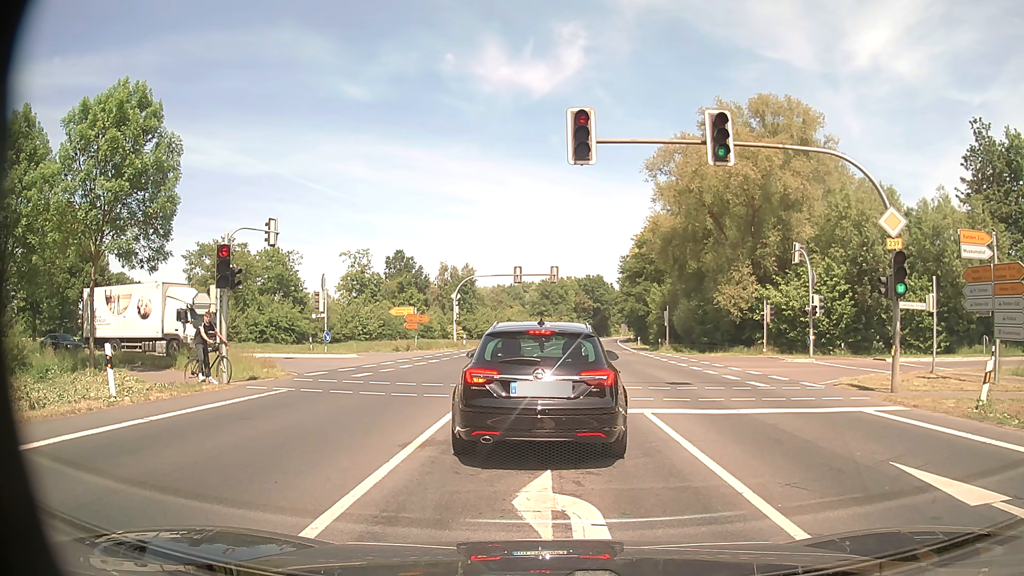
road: primary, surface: asphalt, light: Day
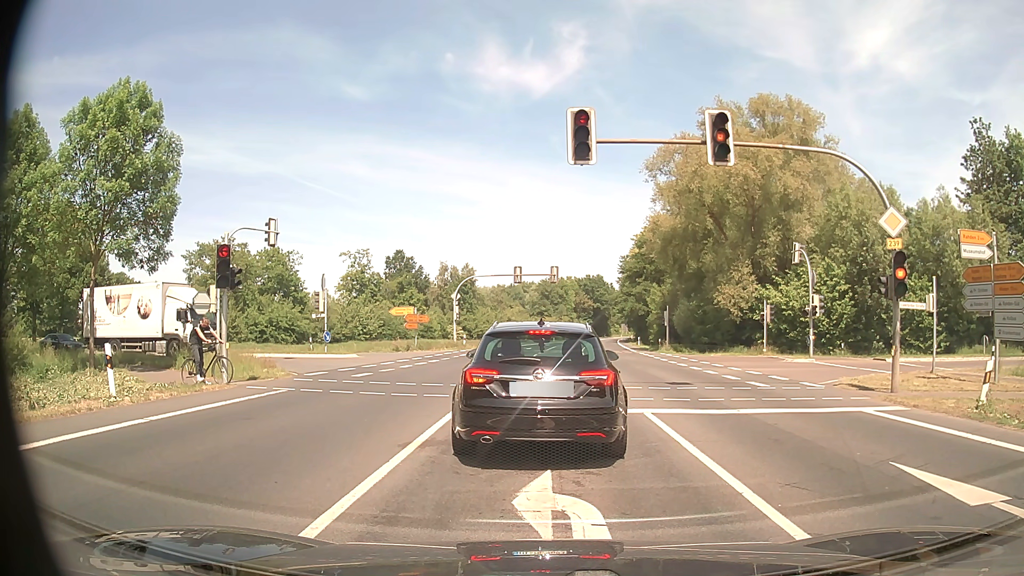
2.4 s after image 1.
(0.0, 0.0) m; 0°
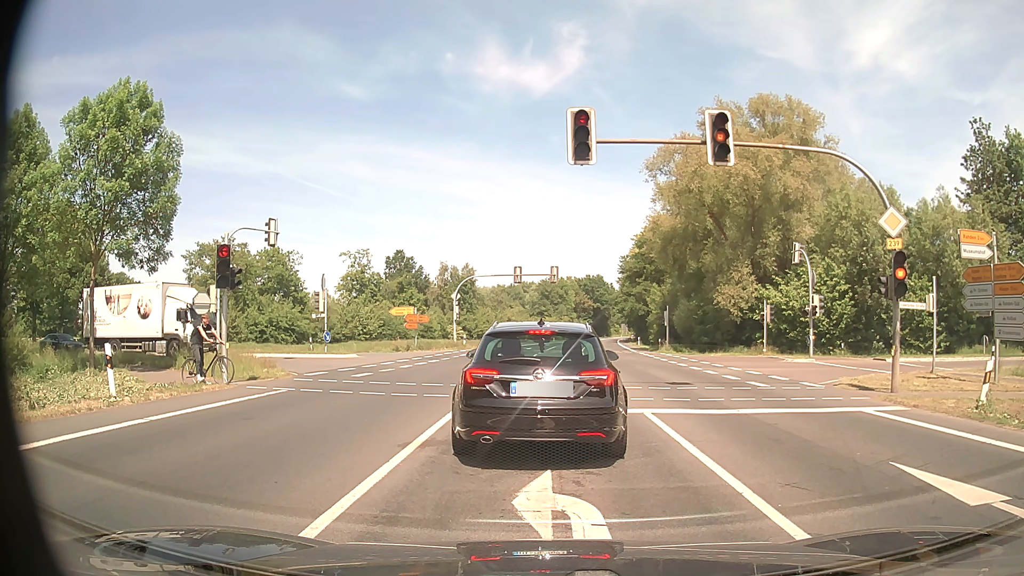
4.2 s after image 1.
(0.0, 0.0) m; 0°
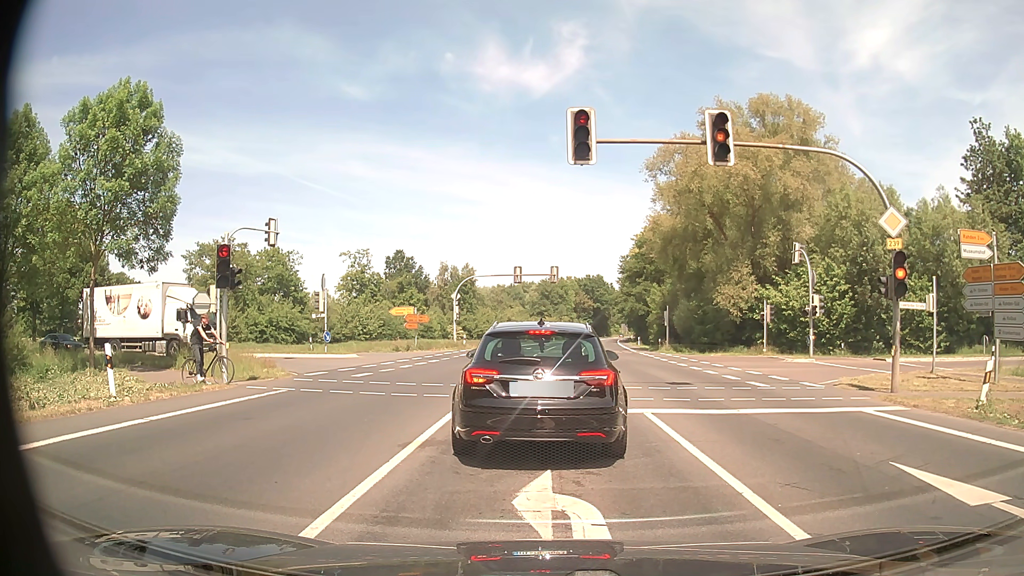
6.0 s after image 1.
(0.0, 0.0) m; 0°
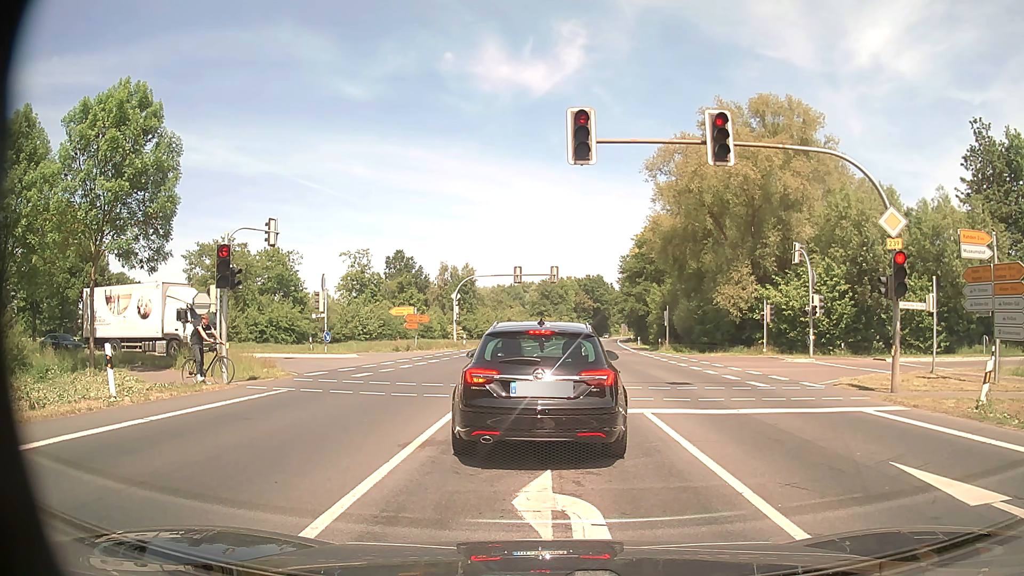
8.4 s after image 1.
(0.0, 0.0) m; 0°
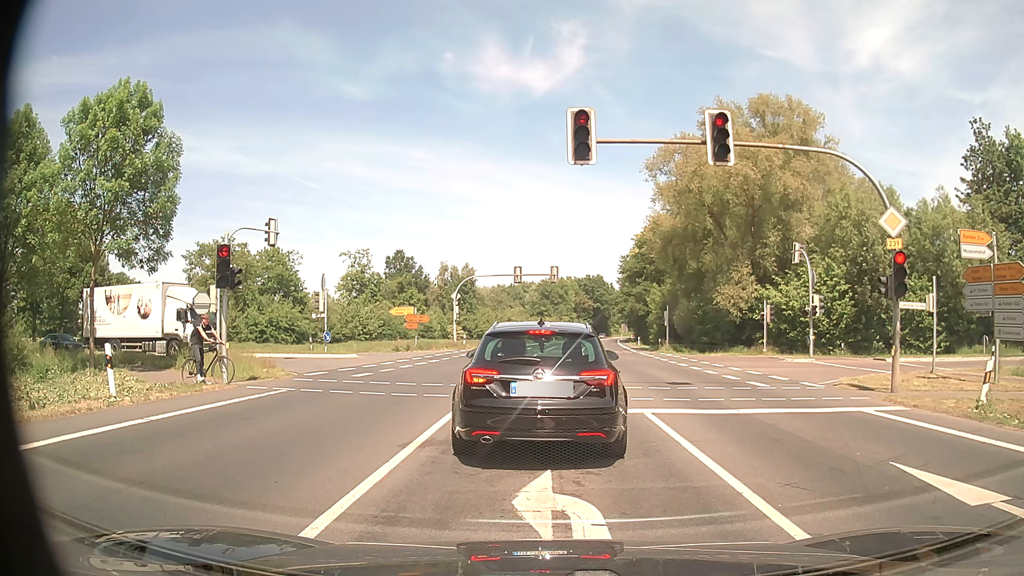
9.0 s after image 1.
(0.0, 0.0) m; 0°
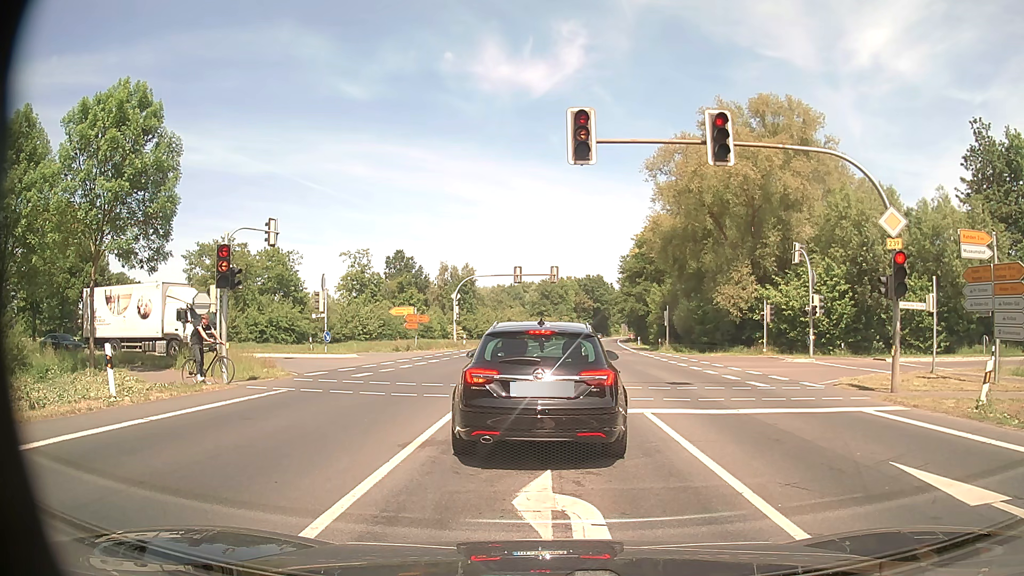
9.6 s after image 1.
(0.0, 0.0) m; 0°
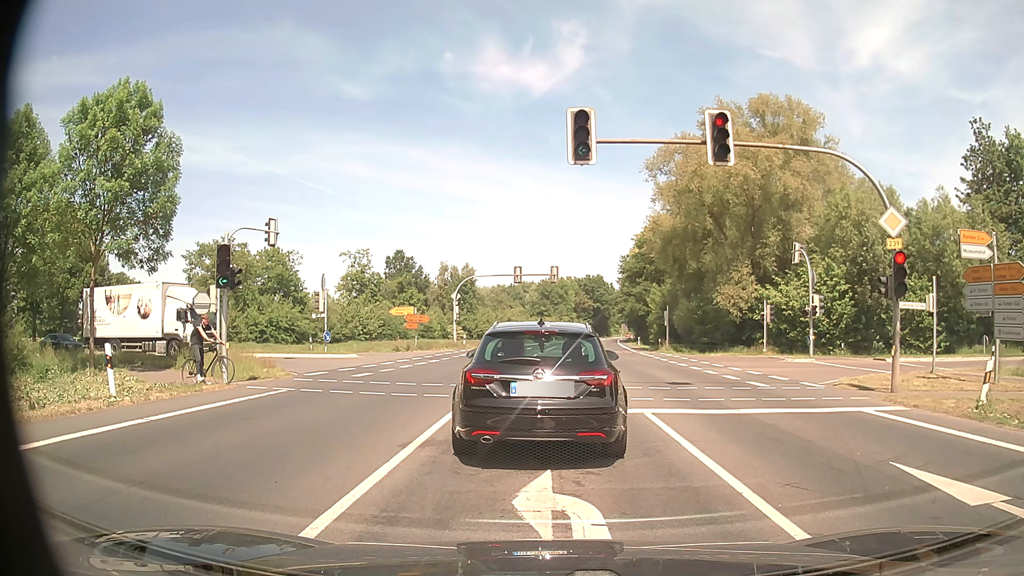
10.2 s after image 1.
(0.0, 0.0) m; 0°
(0, +10) (0, +20) (0, +30) (-5, +39) (-14, +43) (-24, +44) (-34, +44) (-44, +44) (-54, +45) (-64, +45) m
